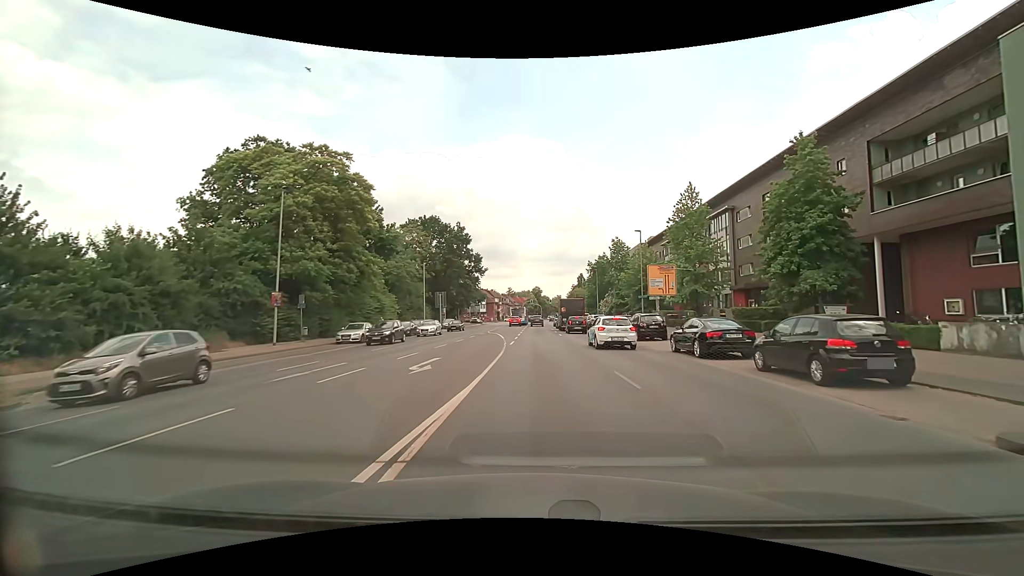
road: secondary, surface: asphalt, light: Day
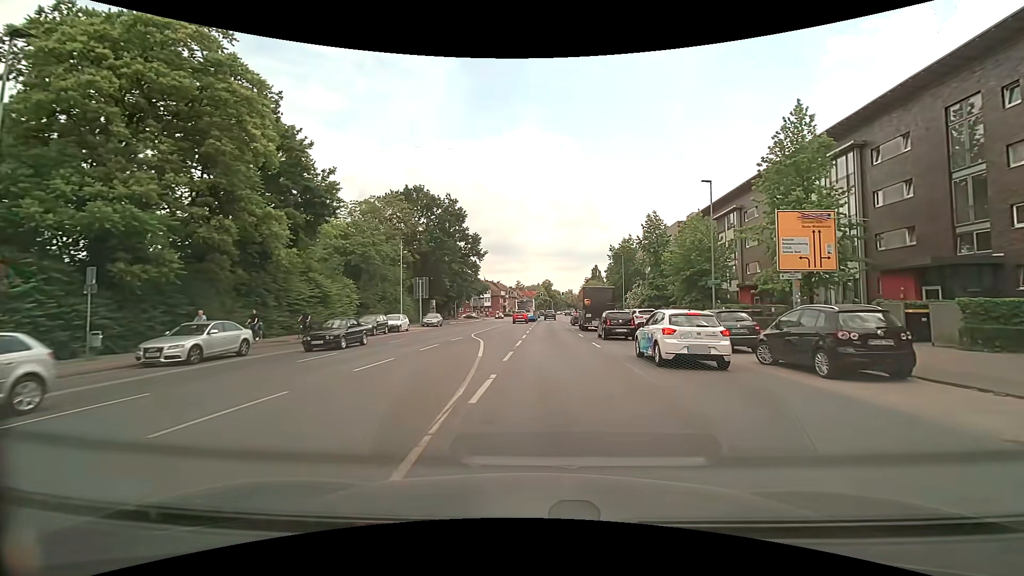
(-0.3, +18.2) m; -2°
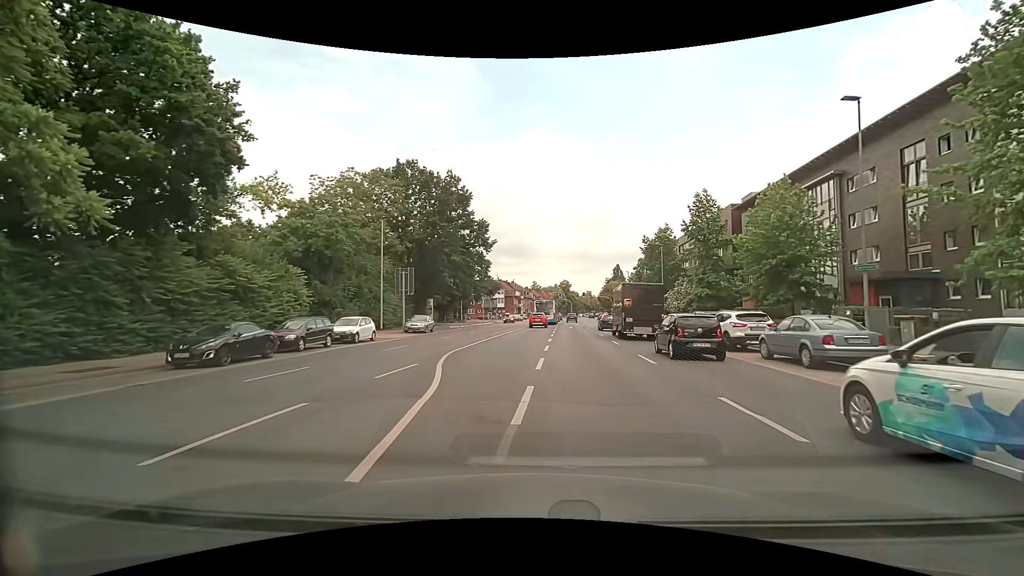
(-0.2, +13.6) m; -2°
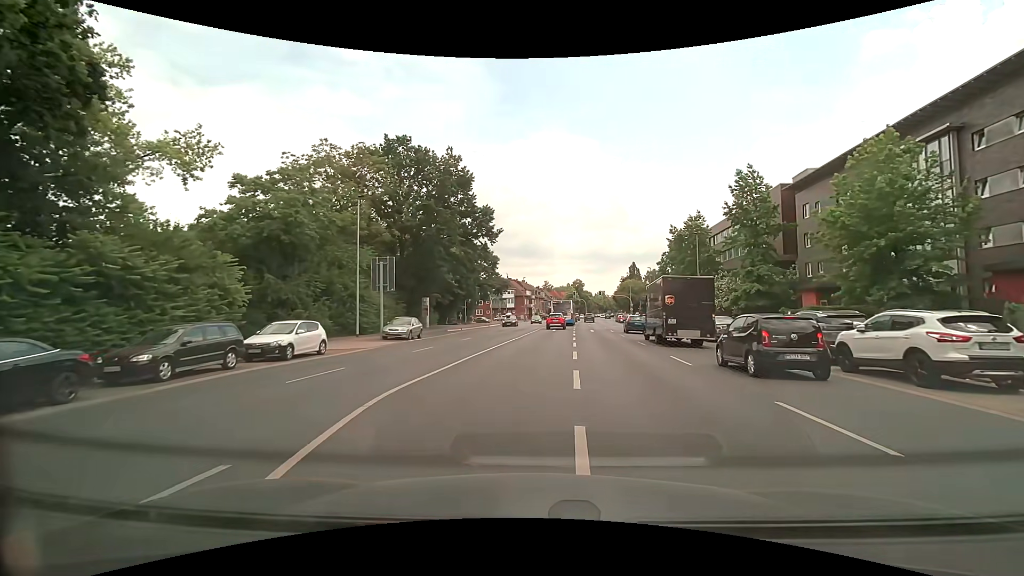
(0.0, +9.1) m; -1°
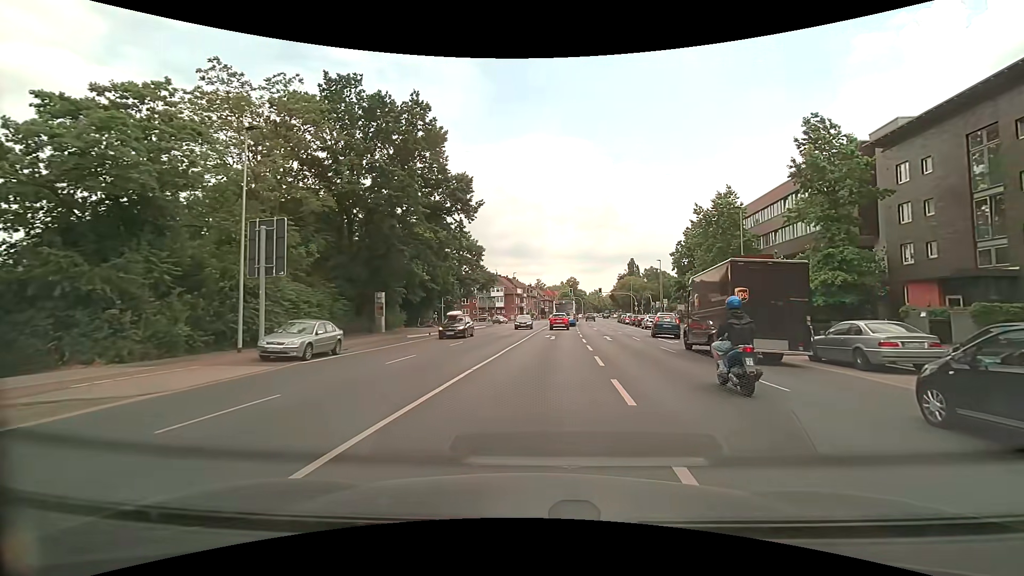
(0.0, +13.5) m; 0°
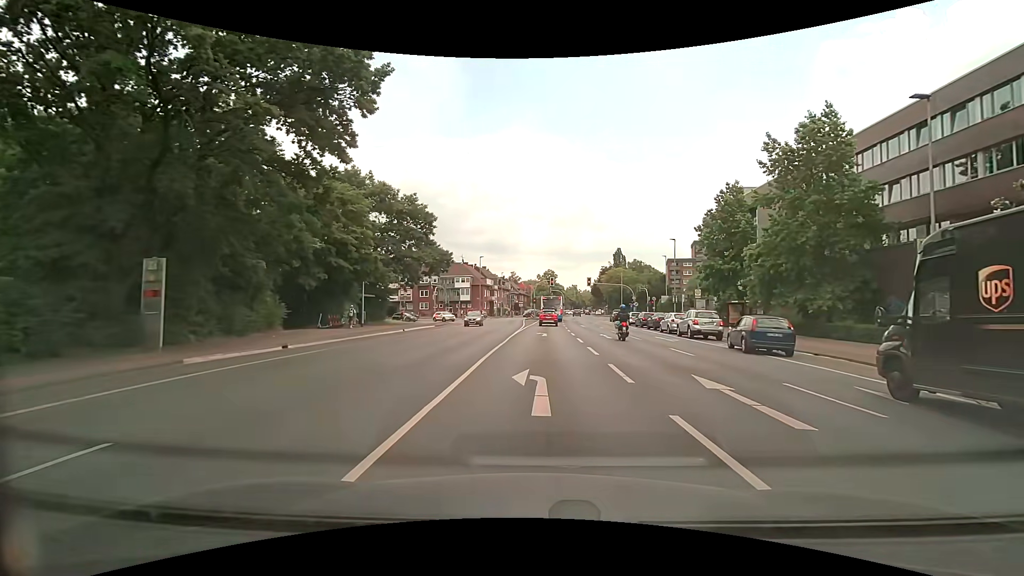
(+0.7, +21.9) m; +4°
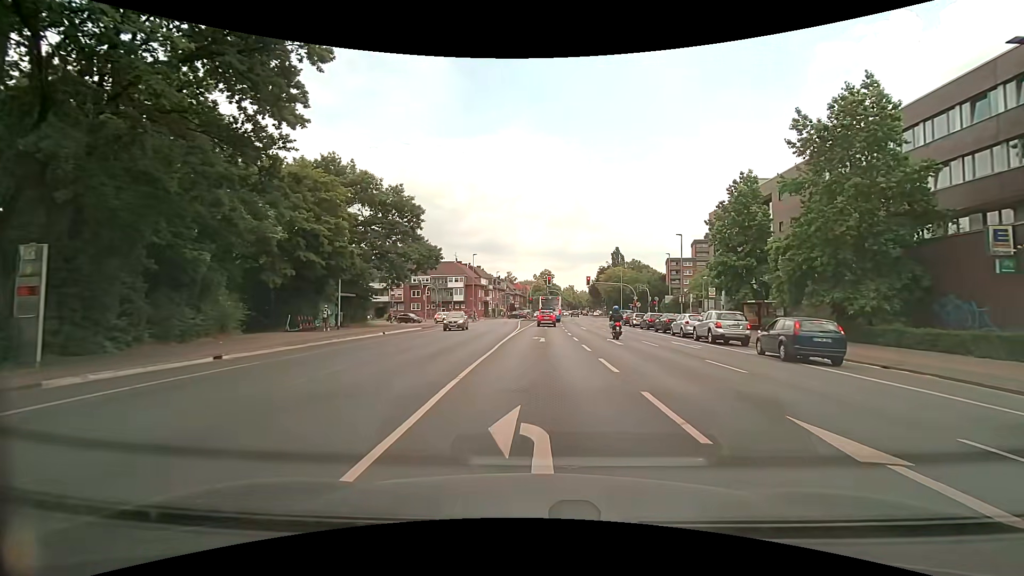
(0.0, +4.4) m; 0°
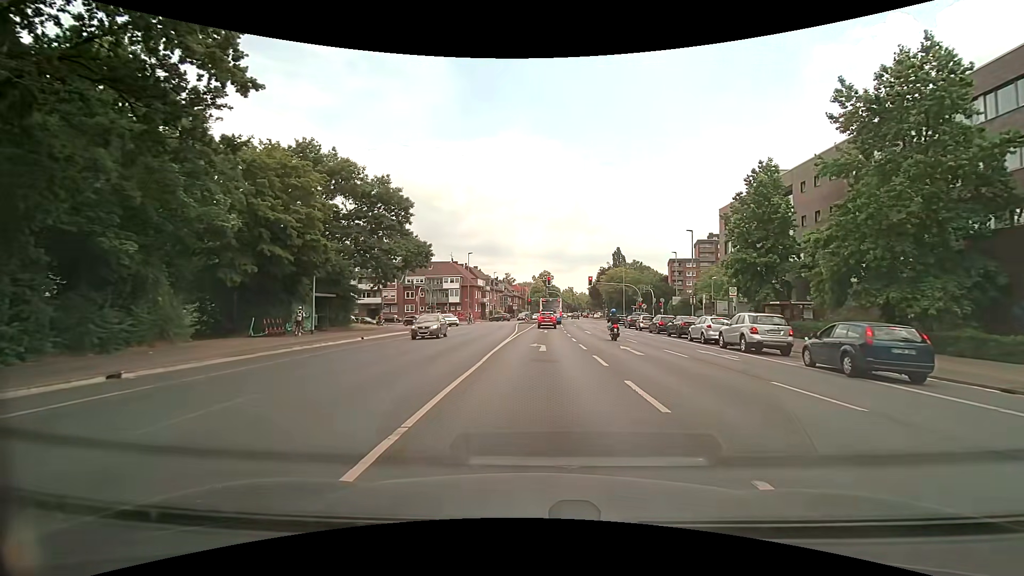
(0.0, +4.3) m; 0°
(0, +10) (0, +20) (0, +30) (+1, +40) (+1, +50) (+2, +60) (+2, +70) (+2, +80) (-2, +89) (-10, +94) m
